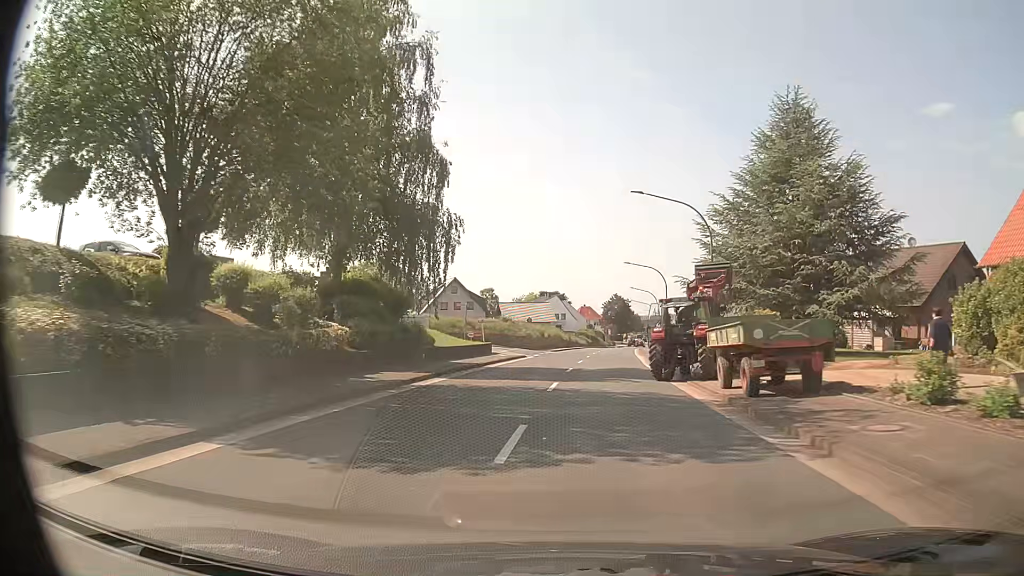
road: primary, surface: asphalt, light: Day
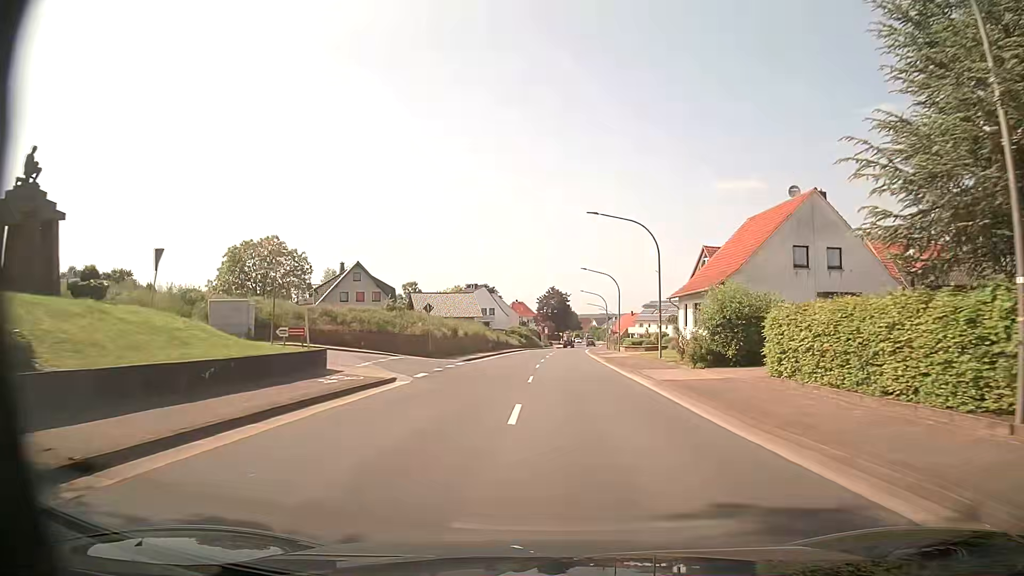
(+0.9, +24.0) m; +6°
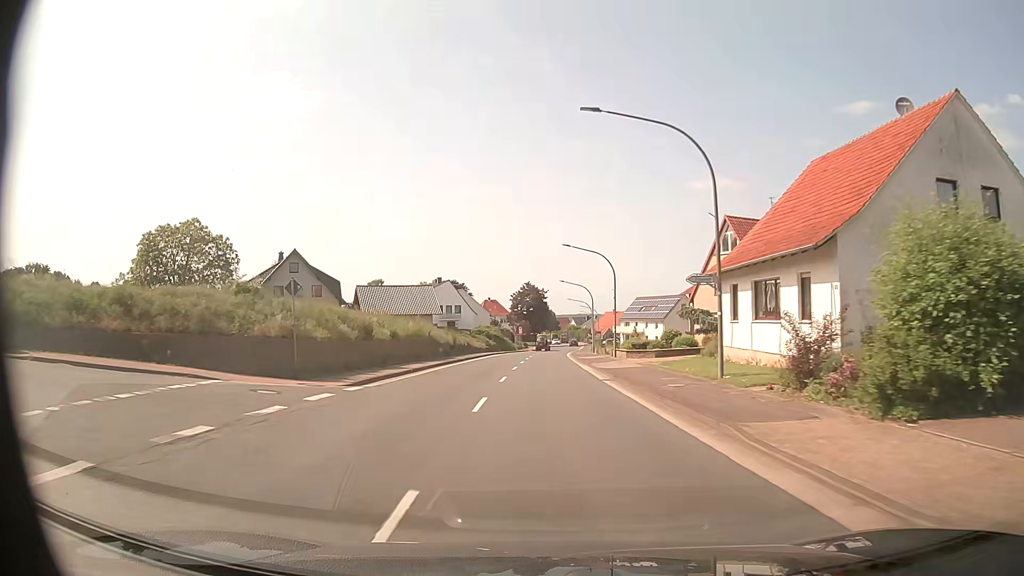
(+0.5, +16.5) m; +2°
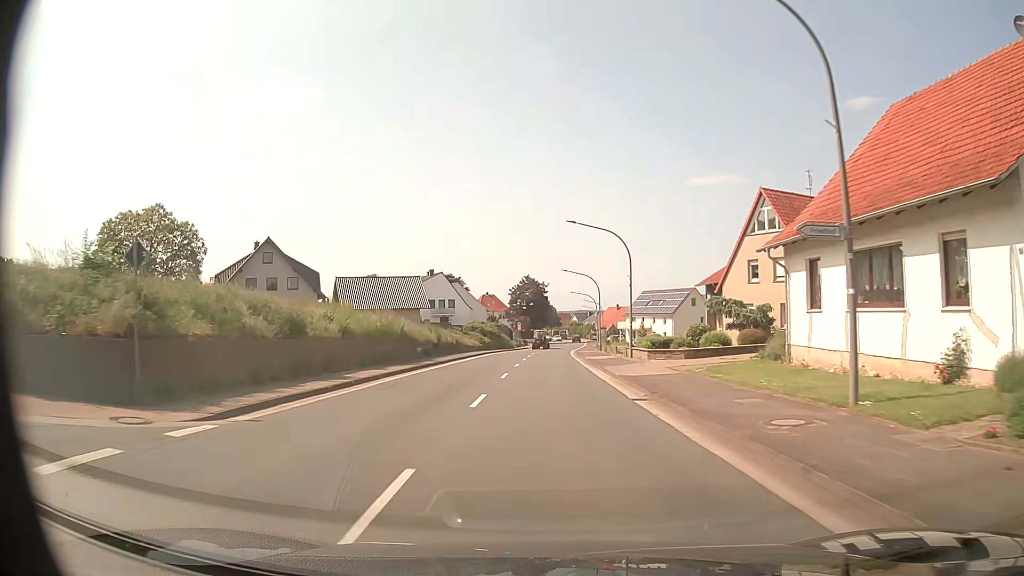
(+0.1, +8.4) m; 0°
